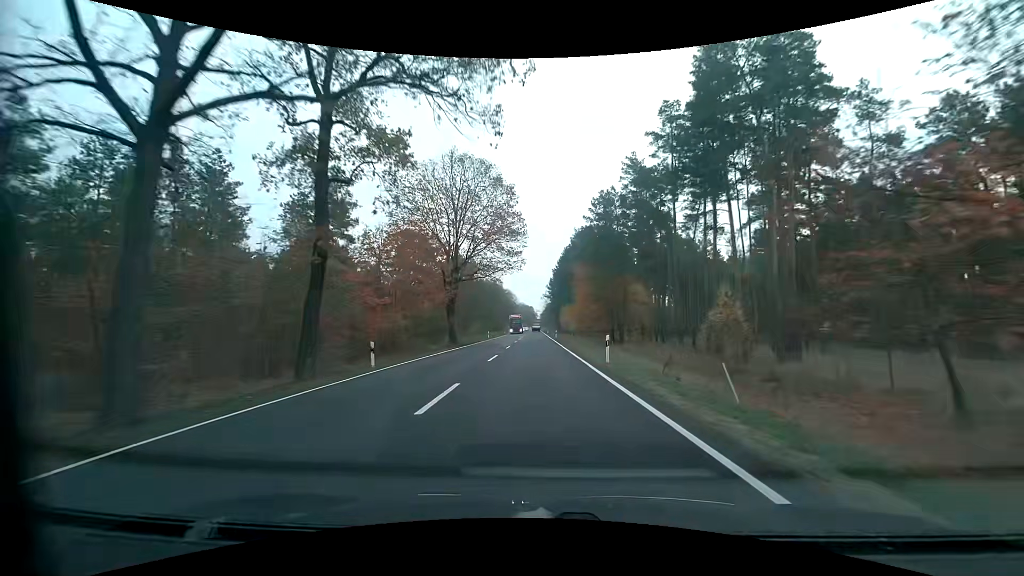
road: primary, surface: asphalt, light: Day
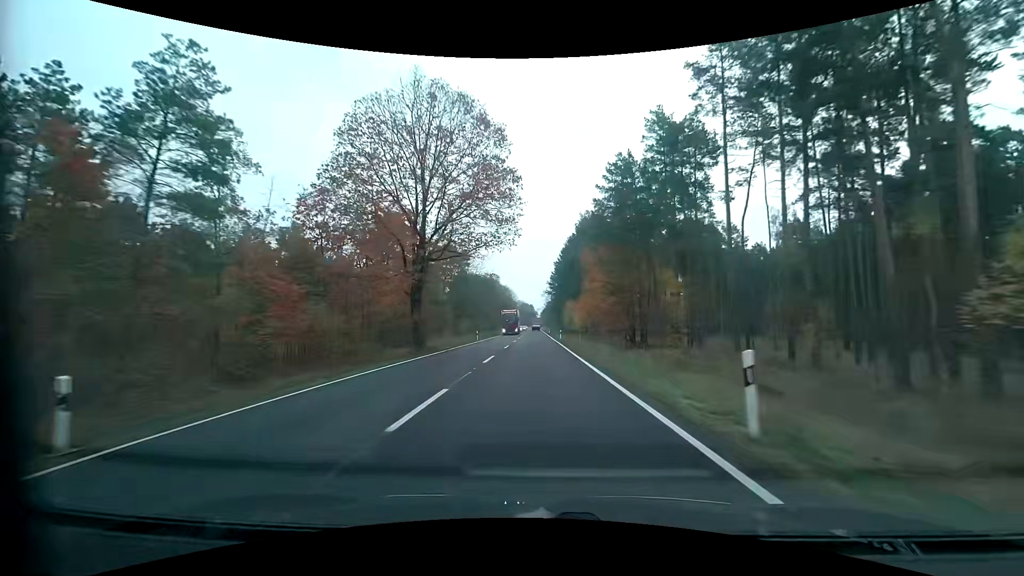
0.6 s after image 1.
(0.0, +13.4) m; 0°
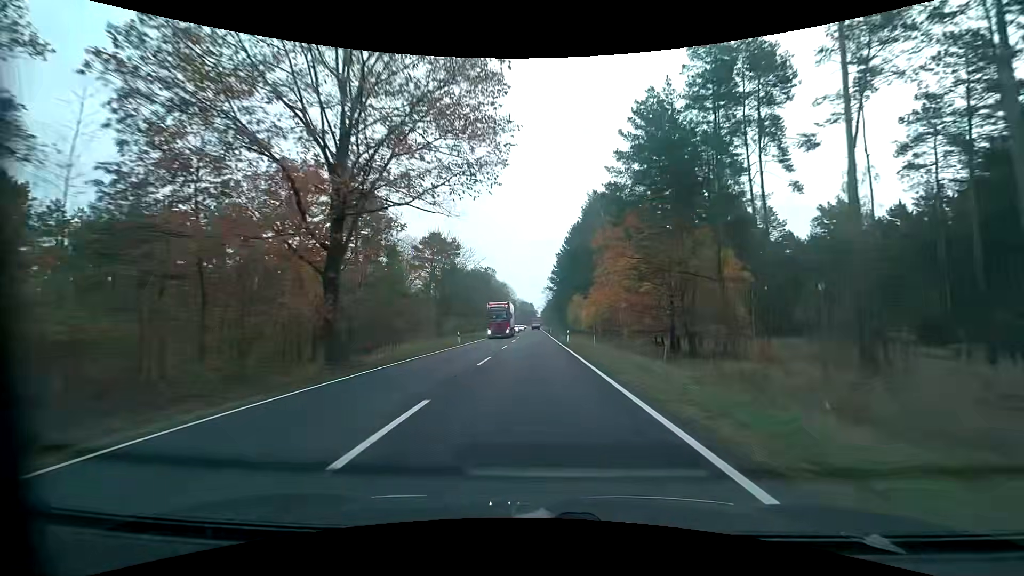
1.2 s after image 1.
(+0.1, +13.7) m; 0°
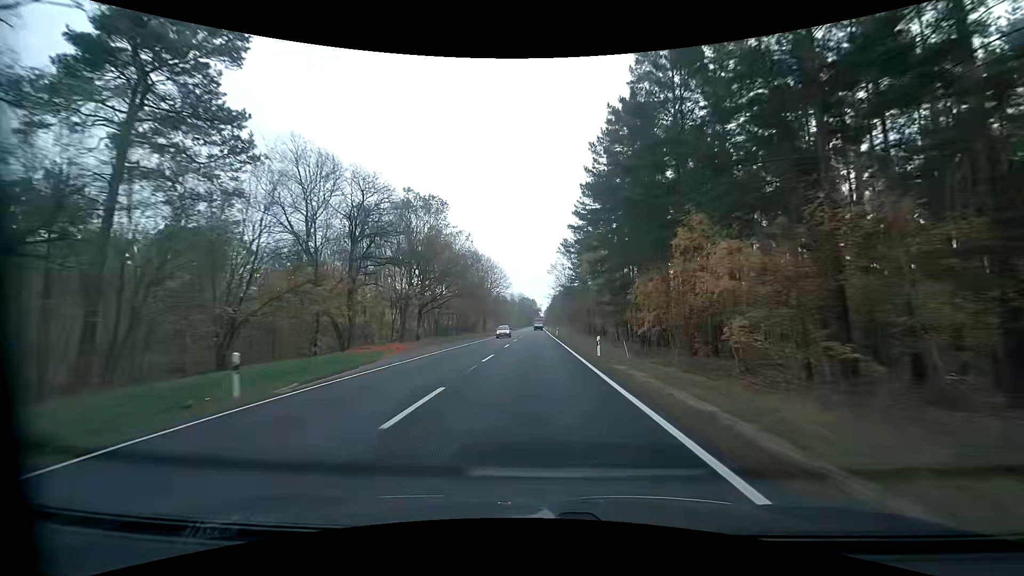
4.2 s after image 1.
(+0.1, +70.9) m; 0°
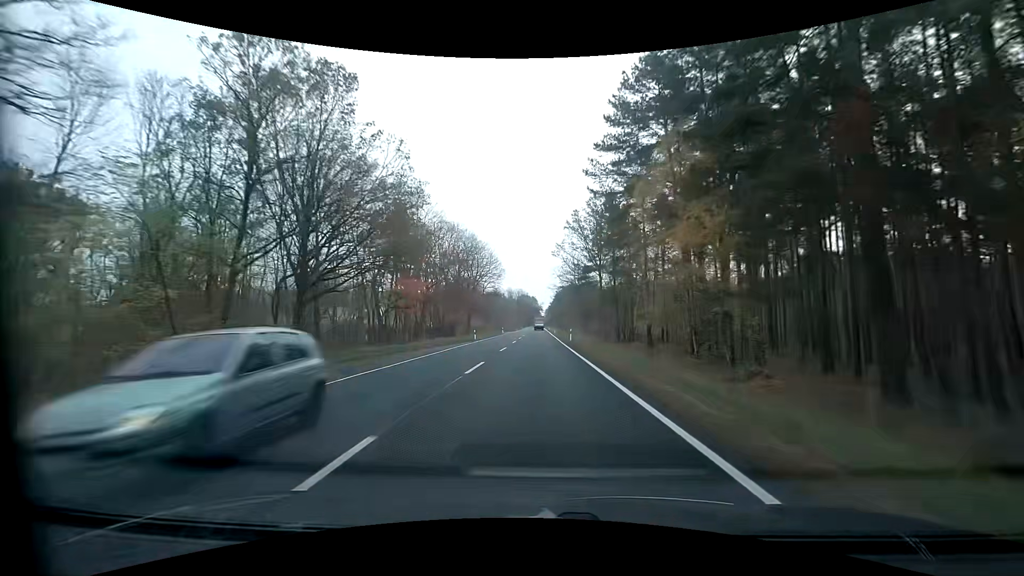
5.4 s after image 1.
(0.0, +29.1) m; 0°
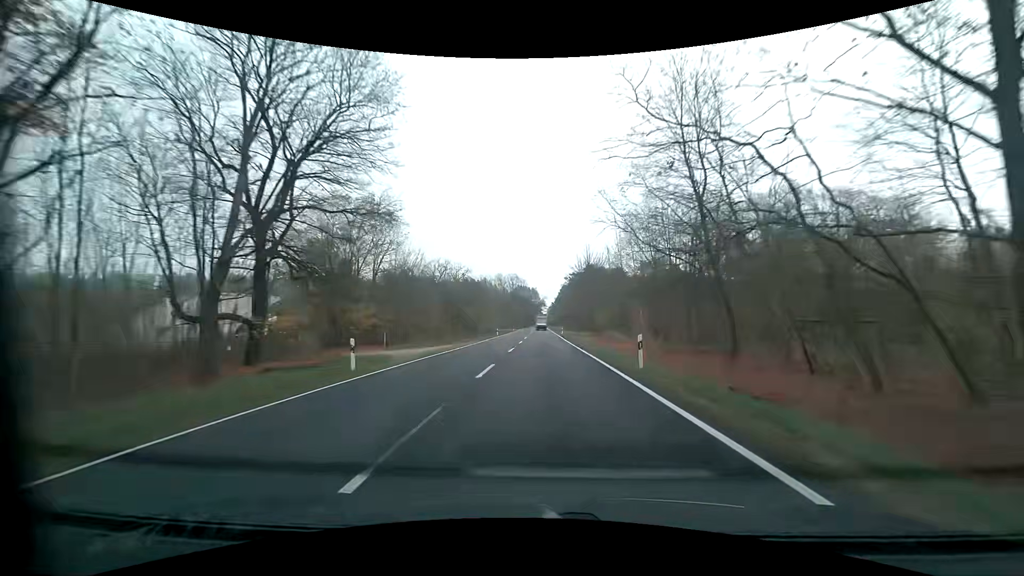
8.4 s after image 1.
(-0.3, +73.9) m; 0°
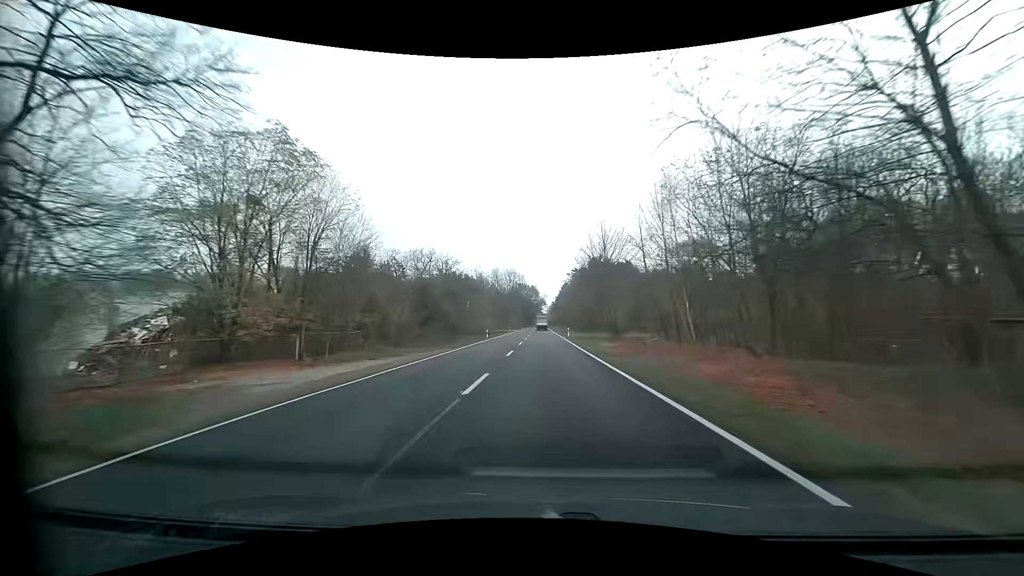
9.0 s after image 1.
(0.0, +14.9) m; 0°
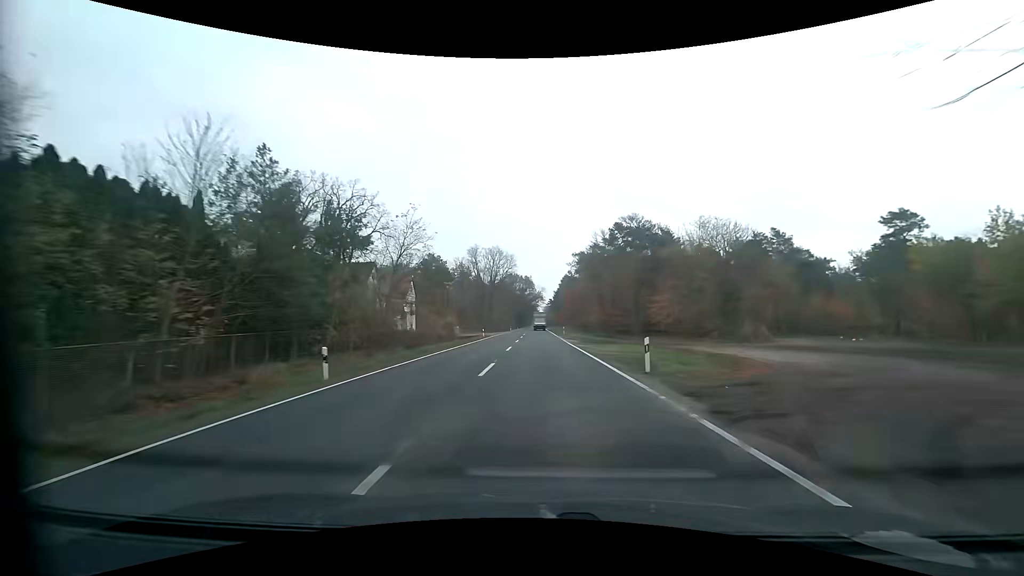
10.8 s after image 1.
(+0.2, +45.2) m; +1°
(0, +10) (0, +20) (0, +30) (0, +40) (0, +50) (0, +60) (0, +70) (0, +80) (0, +90) (0, +100) m
